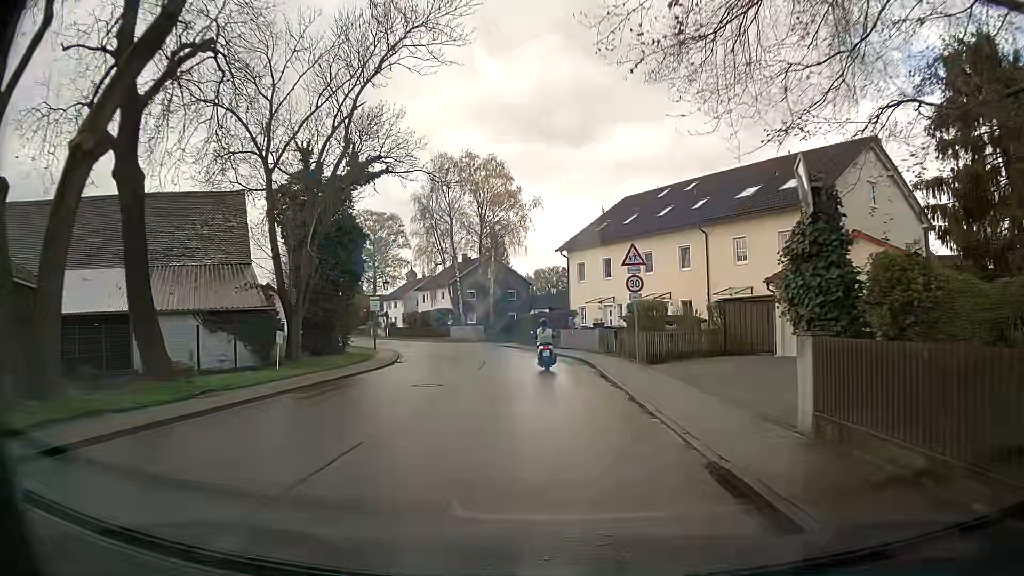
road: residential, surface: asphalt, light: Day
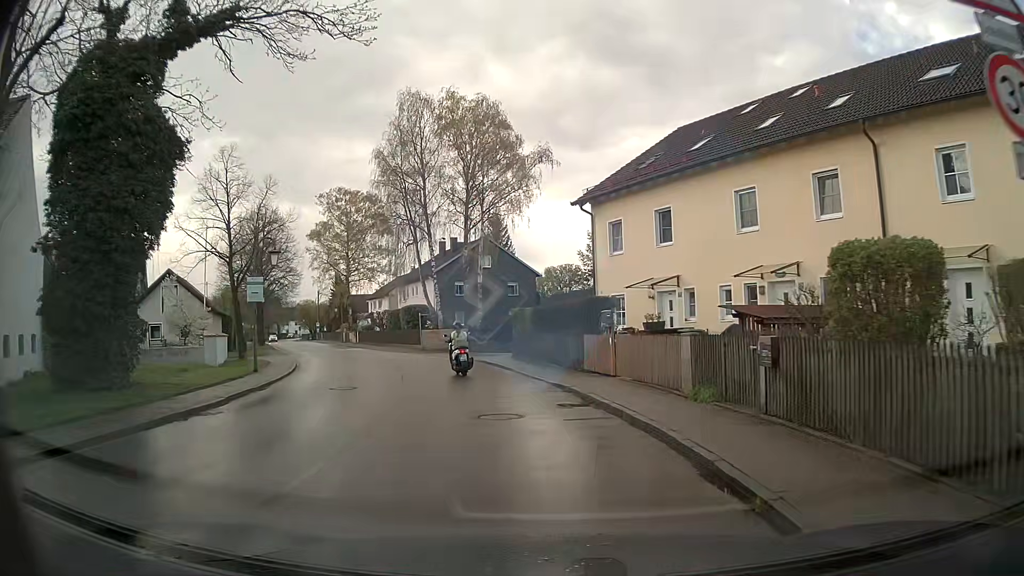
(-0.1, +18.5) m; -1°
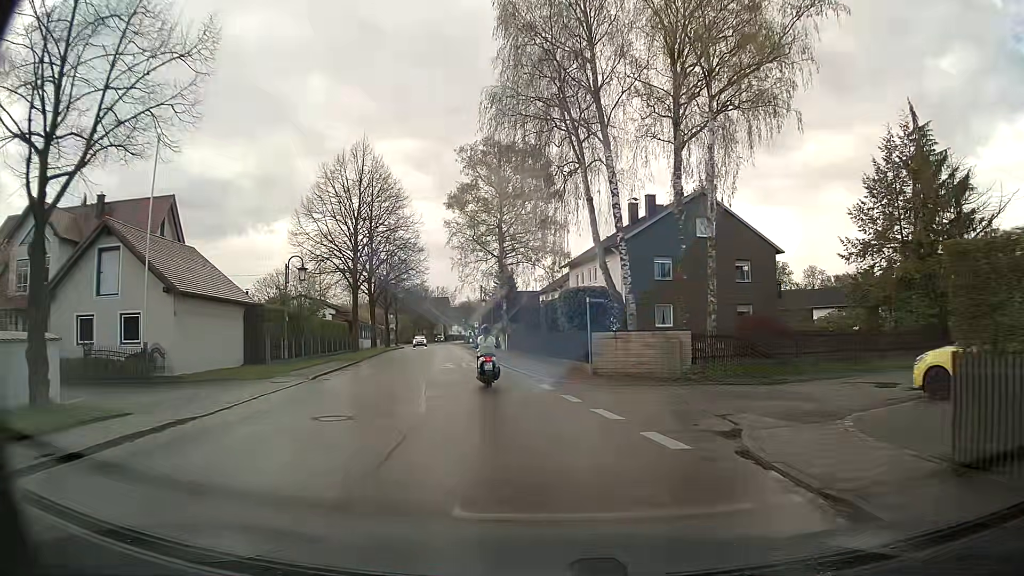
(-3.2, +22.9) m; -16°
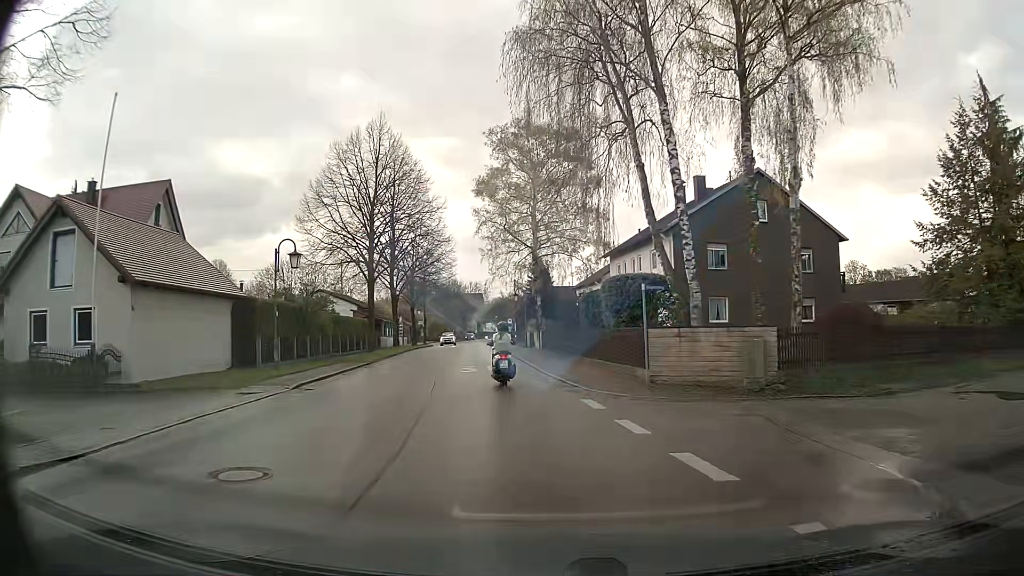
(-0.1, +4.7) m; -3°
